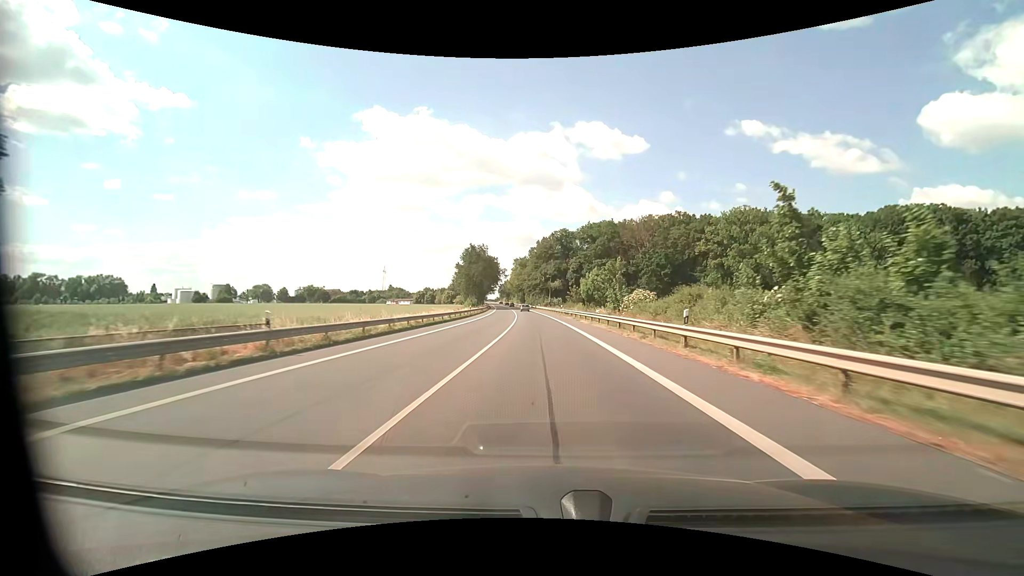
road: primary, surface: asphalt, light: Day
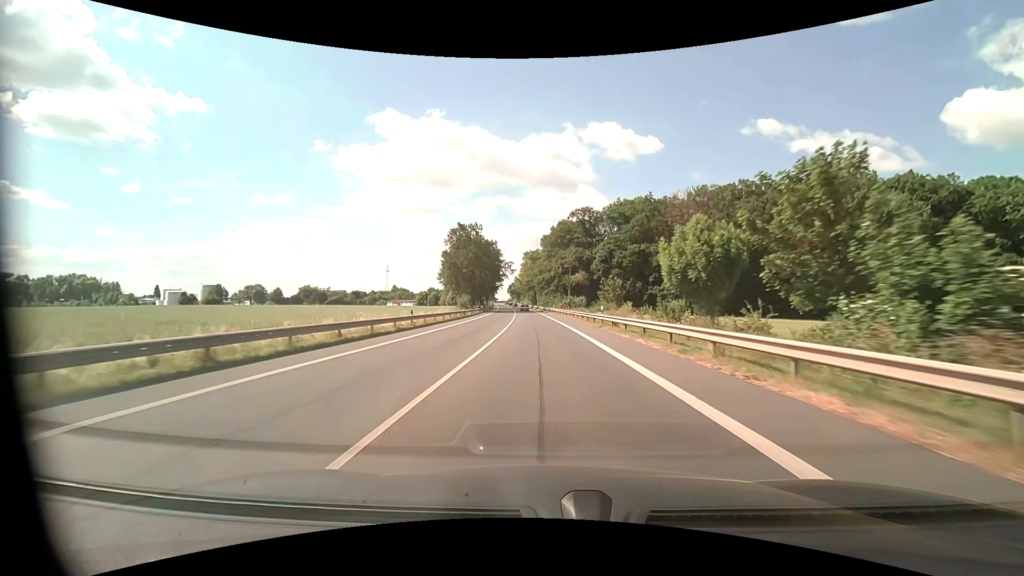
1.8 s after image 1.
(-0.5, +34.9) m; -2°
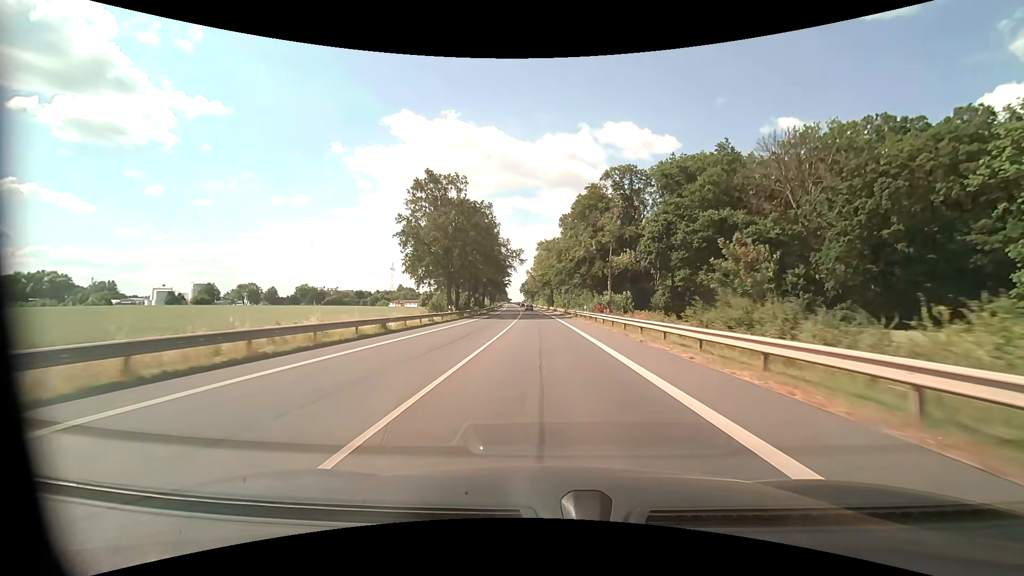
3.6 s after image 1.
(-0.6, +34.8) m; -2°
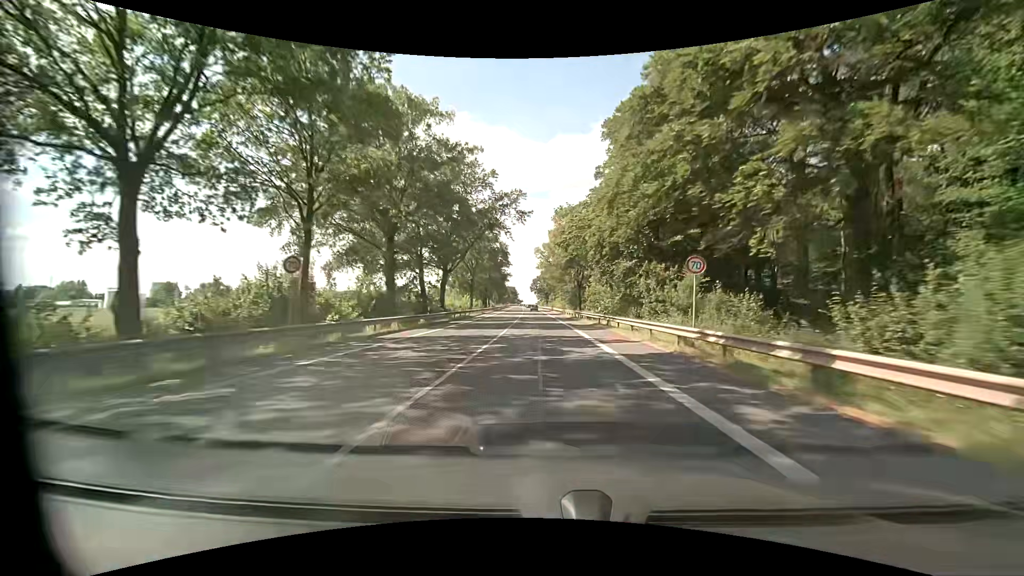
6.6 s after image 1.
(-1.1, +58.0) m; -2°
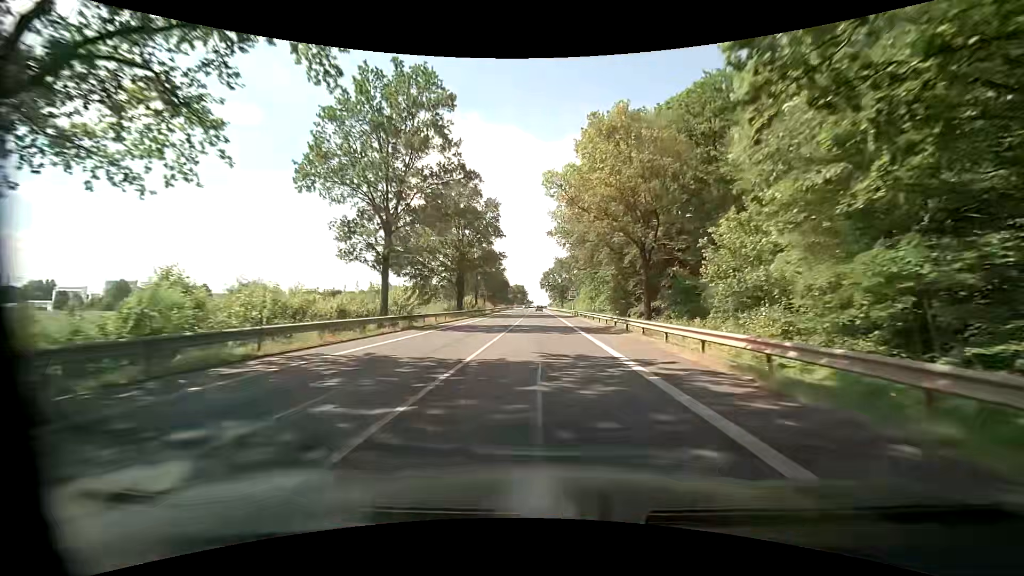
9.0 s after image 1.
(-0.7, +46.4) m; -1°
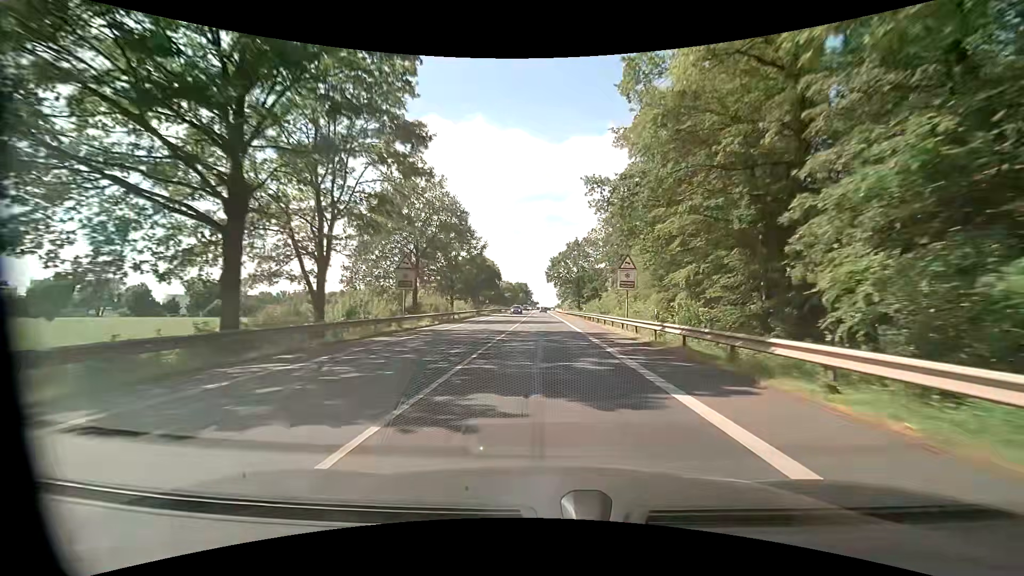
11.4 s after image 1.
(-0.5, +46.4) m; -1°
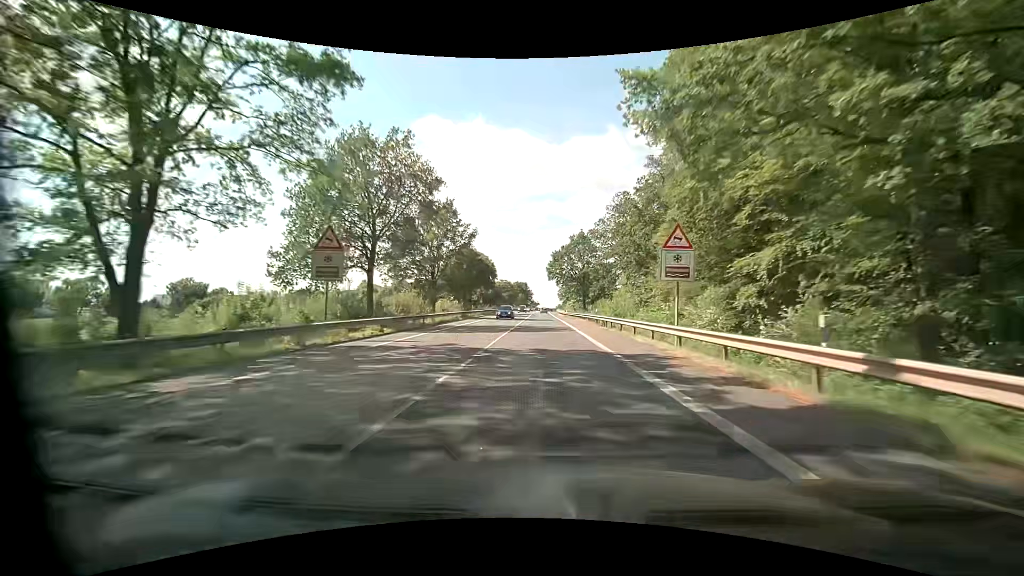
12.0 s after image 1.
(-0.1, +11.6) m; -1°
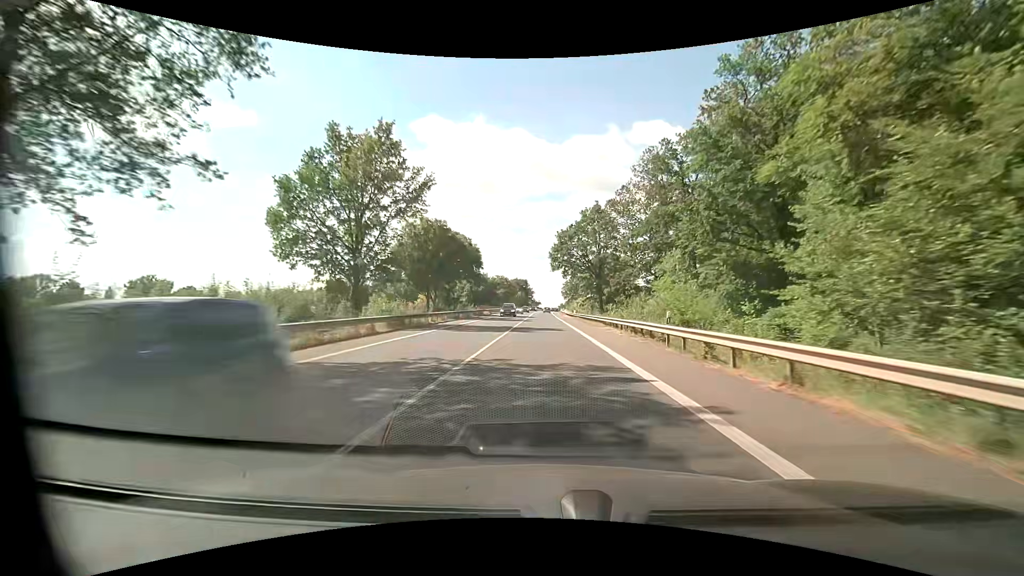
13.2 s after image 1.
(0.0, +23.2) m; 0°
(0, +10) (0, +20) (0, +30) (0, +40) (0, +50) (0, +60) (0, +70) (0, +80) (0, +90) (0, +100) m
